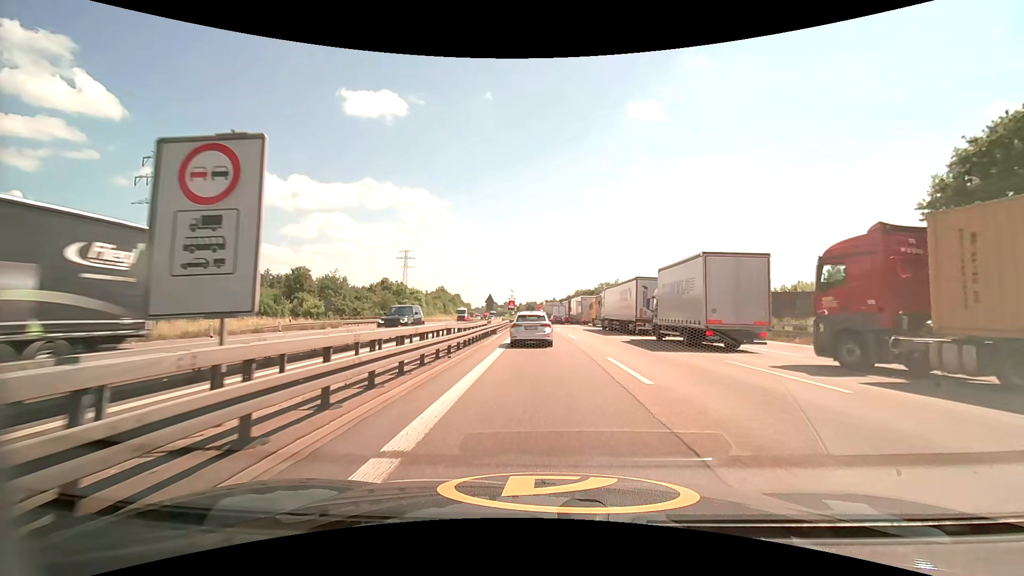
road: motorway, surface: asphalt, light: Day
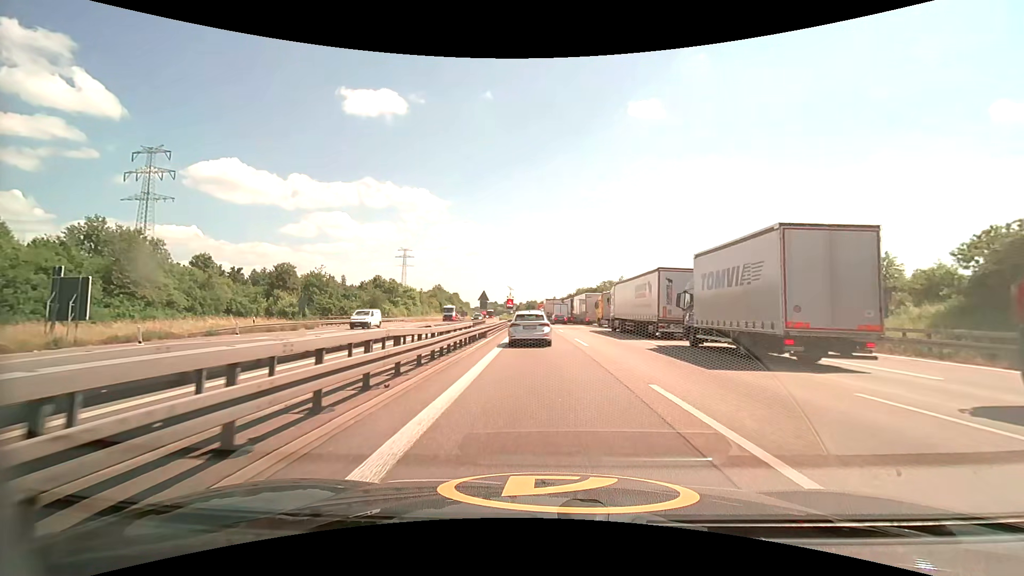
(0.0, +6.3) m; 0°
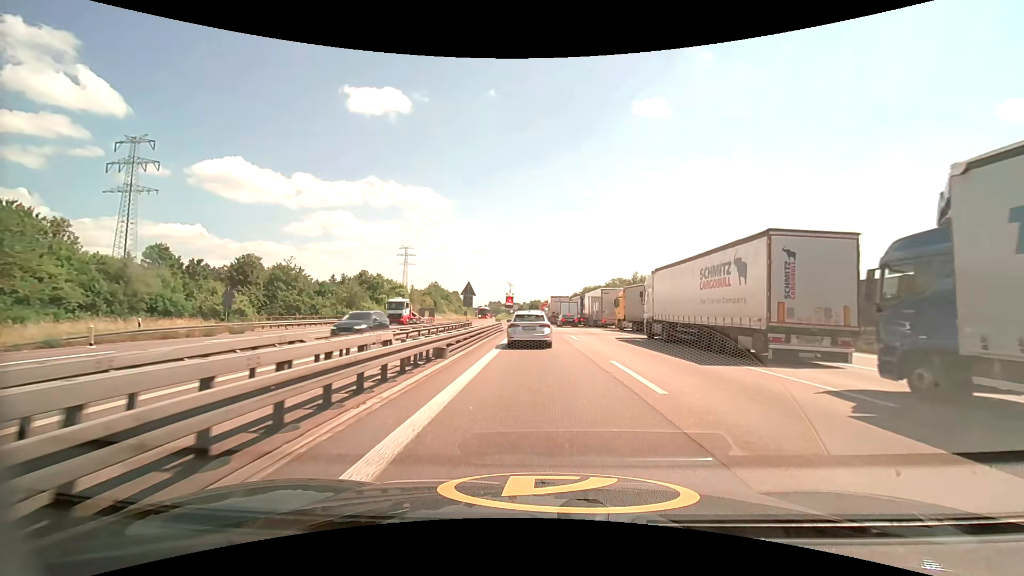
(0.0, +12.9) m; 0°
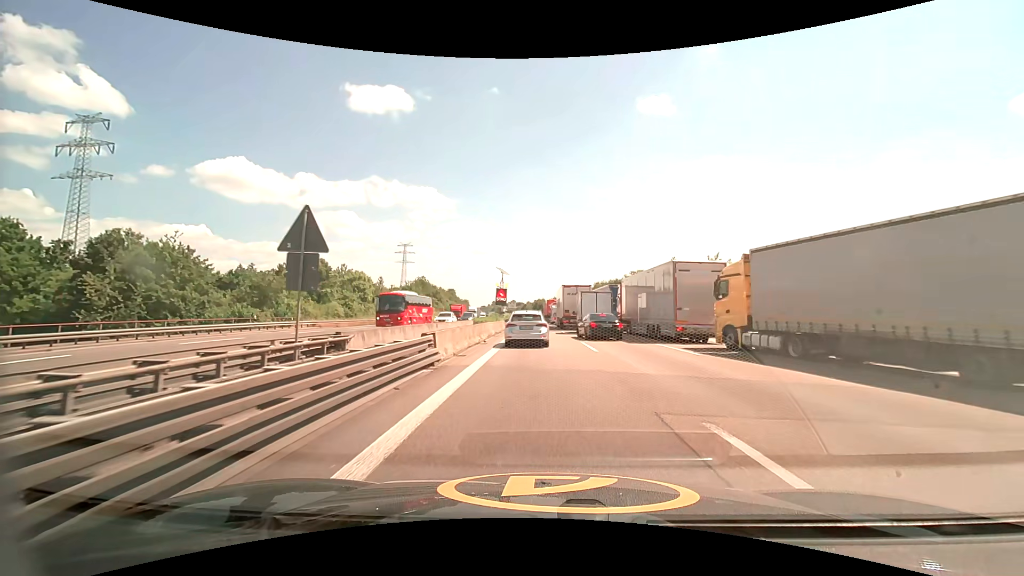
(-0.2, +26.1) m; -1°
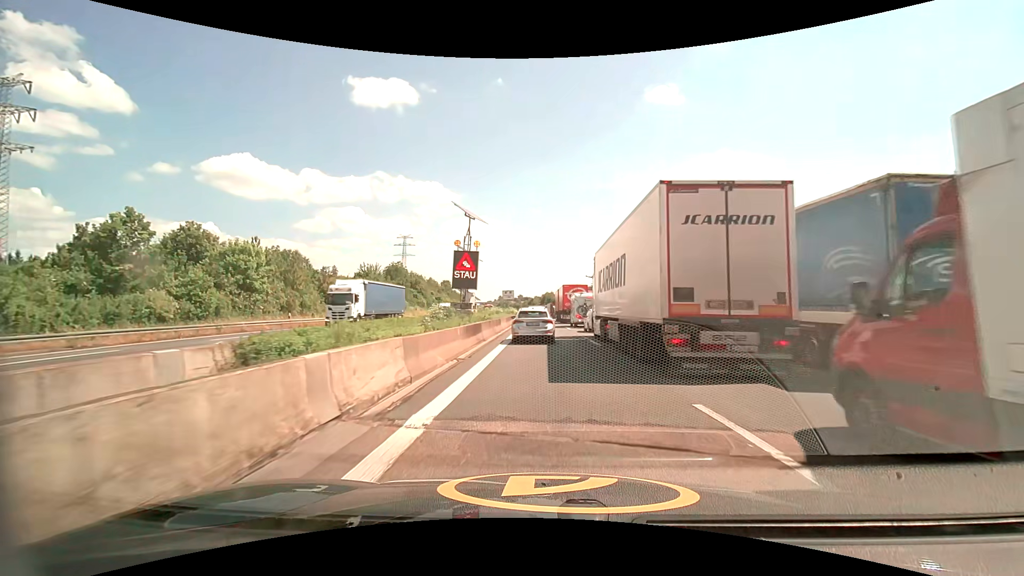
(-0.4, +34.3) m; -1°
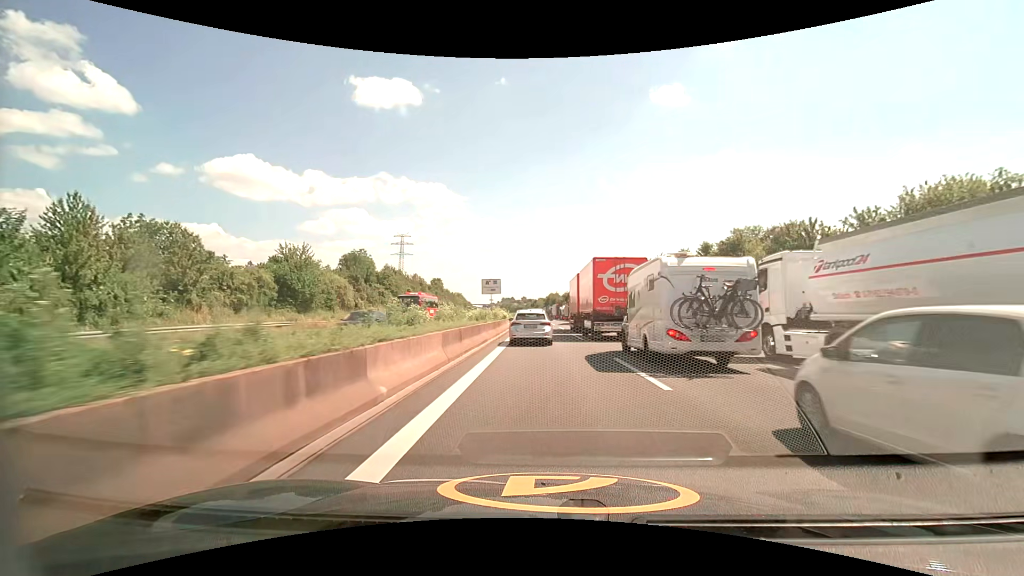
(-0.1, +27.2) m; 0°
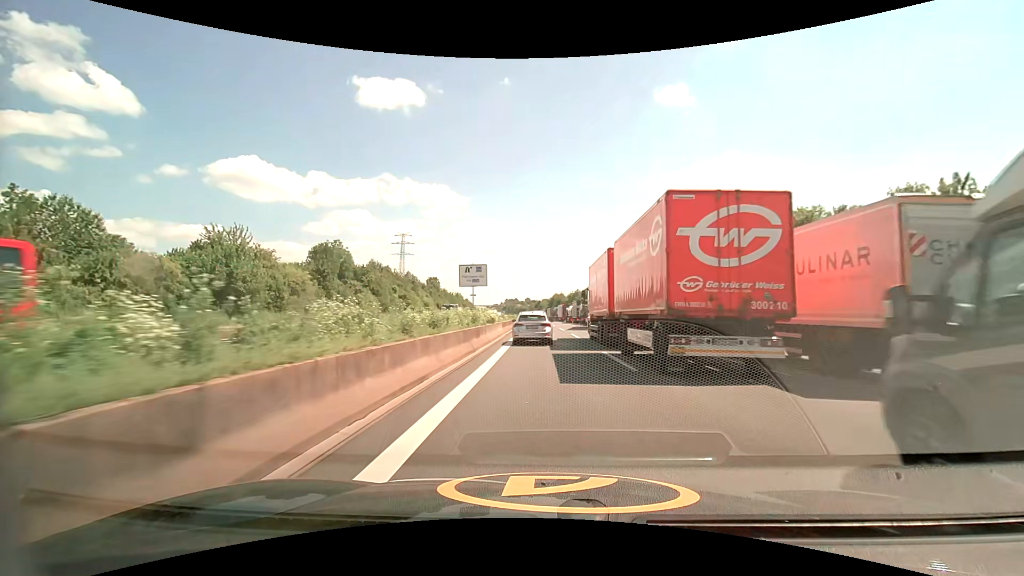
(-0.1, +13.3) m; -1°
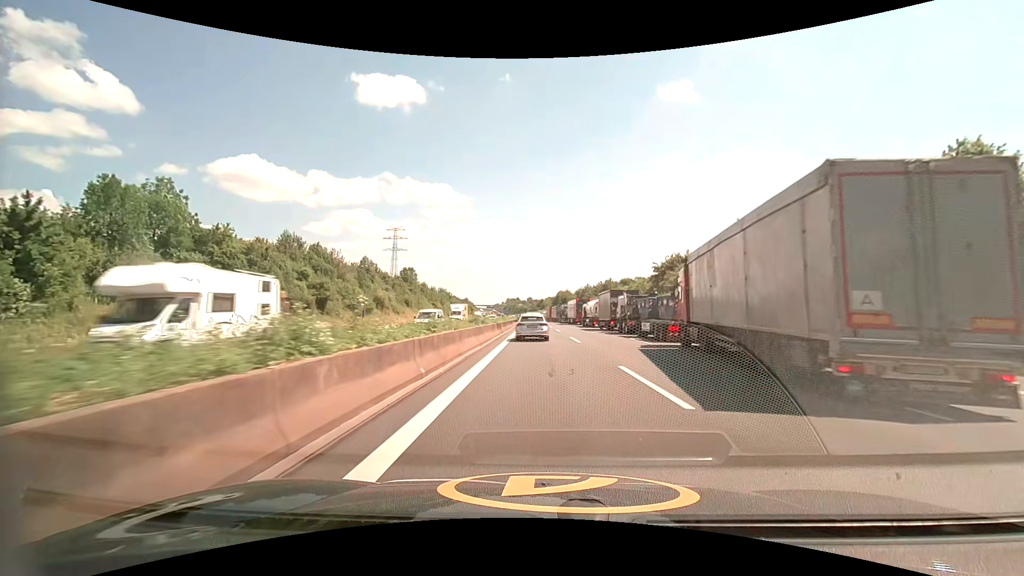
(-0.1, +37.8) m; 0°
(0, +10) (0, +20) (0, +30) (0, +40) (-1, +50) (-1, +60) (-1, +70) (-1, +80) (-2, +90) (-2, +100) m
